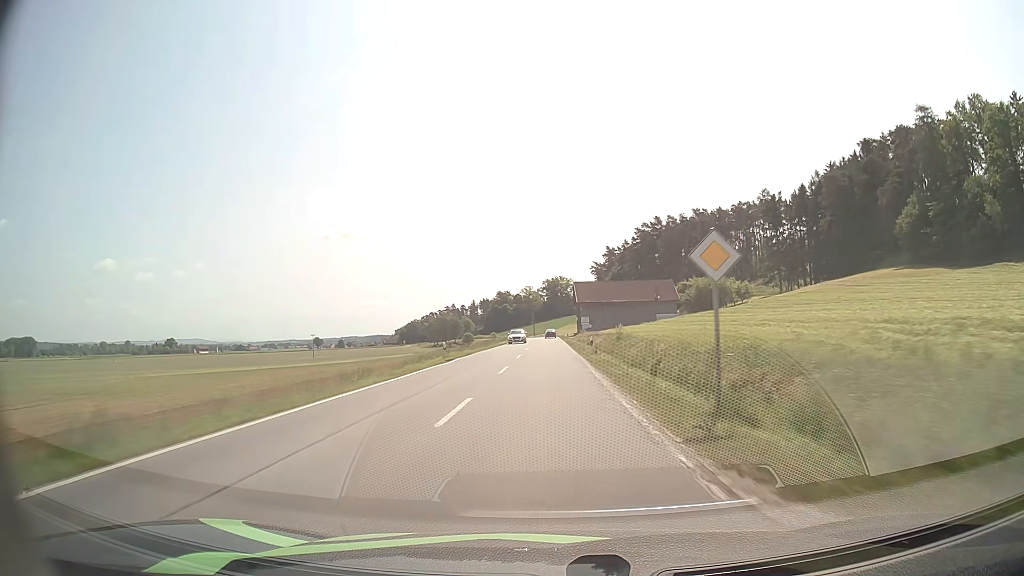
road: secondary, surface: asphalt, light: Day
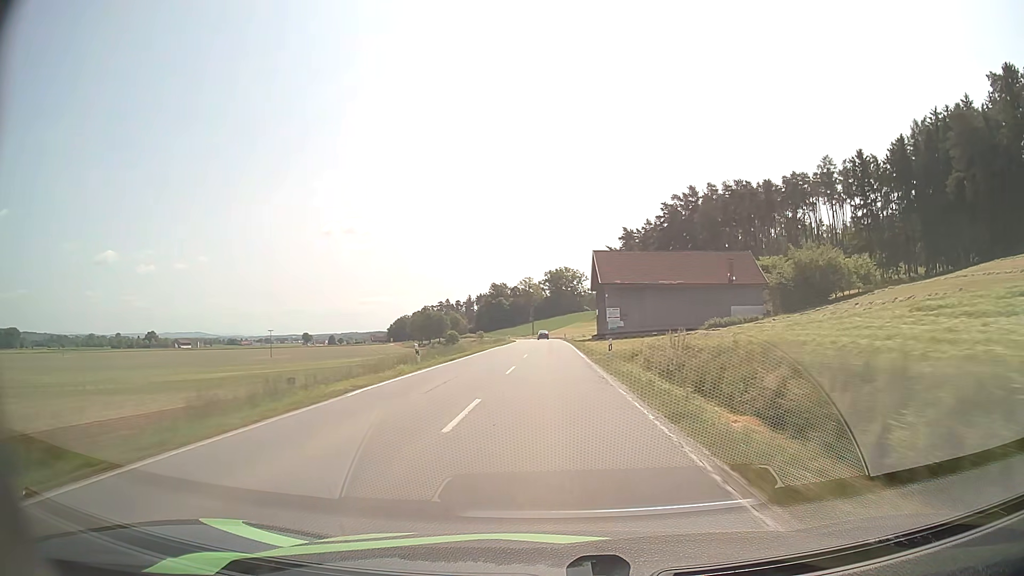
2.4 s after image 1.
(0.0, +57.6) m; 0°
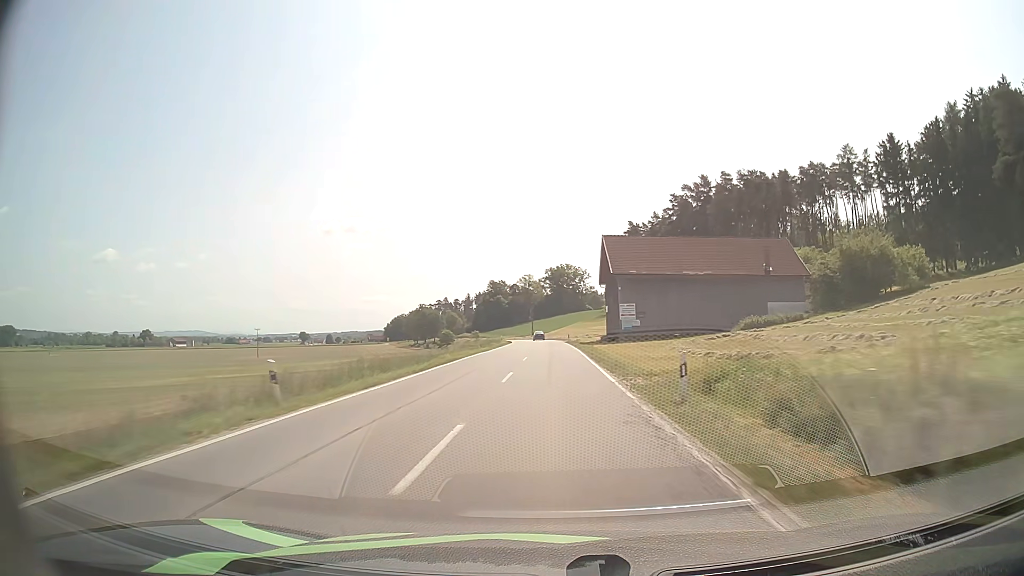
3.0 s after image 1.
(0.0, +14.6) m; 0°
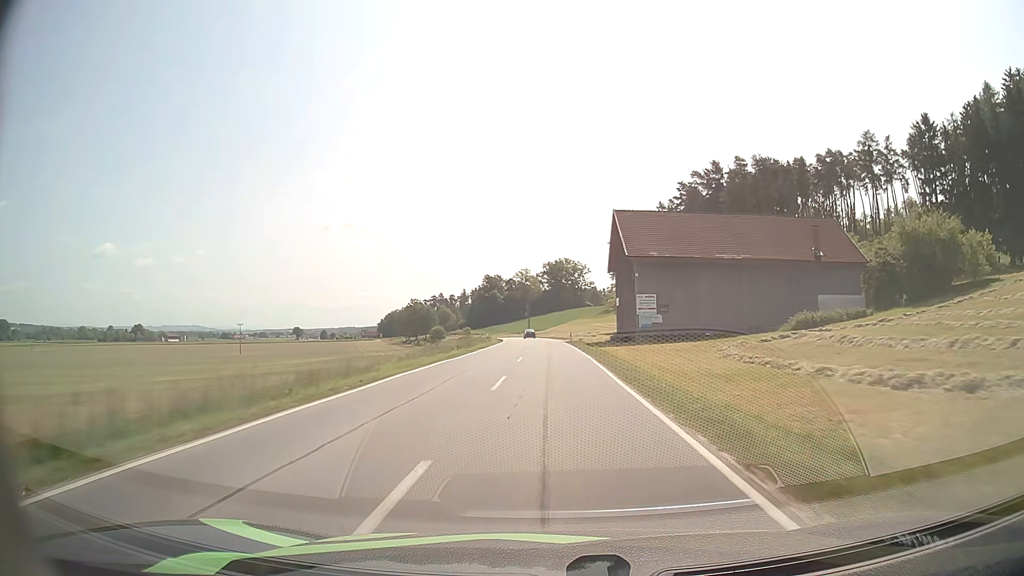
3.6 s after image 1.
(0.0, +14.6) m; 0°
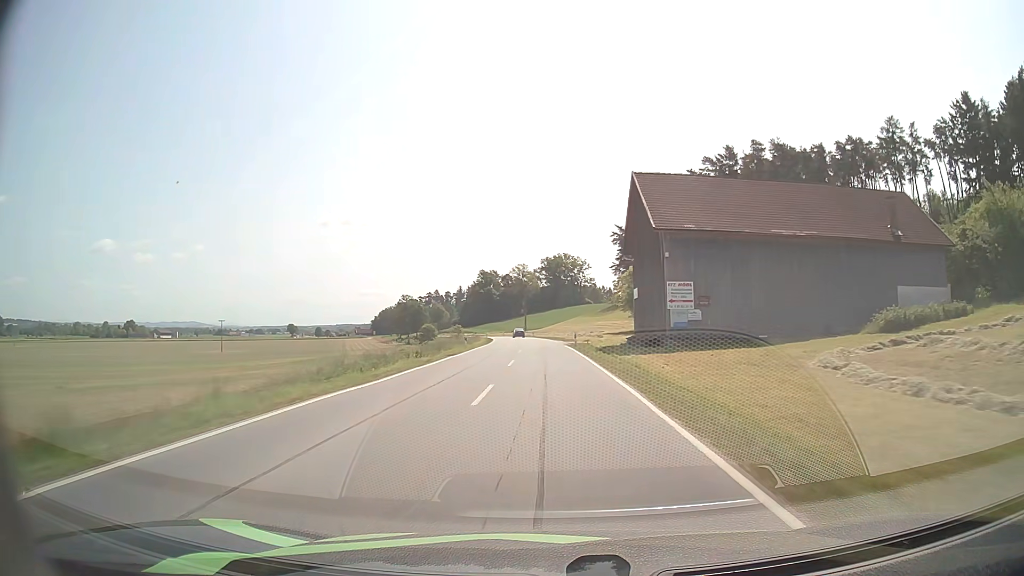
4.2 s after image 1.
(+0.1, +14.5) m; 0°
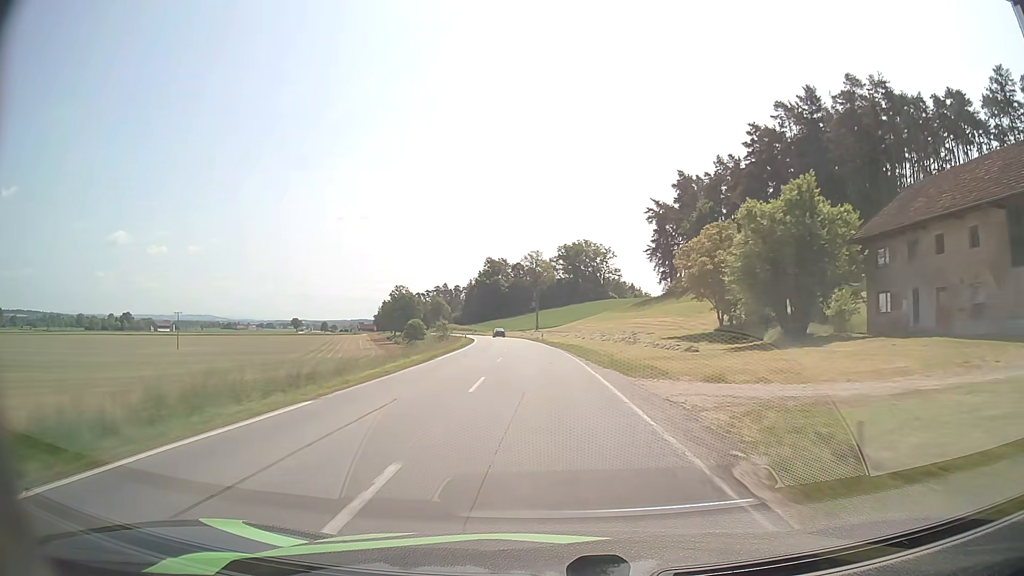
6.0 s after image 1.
(-0.3, +43.1) m; -1°
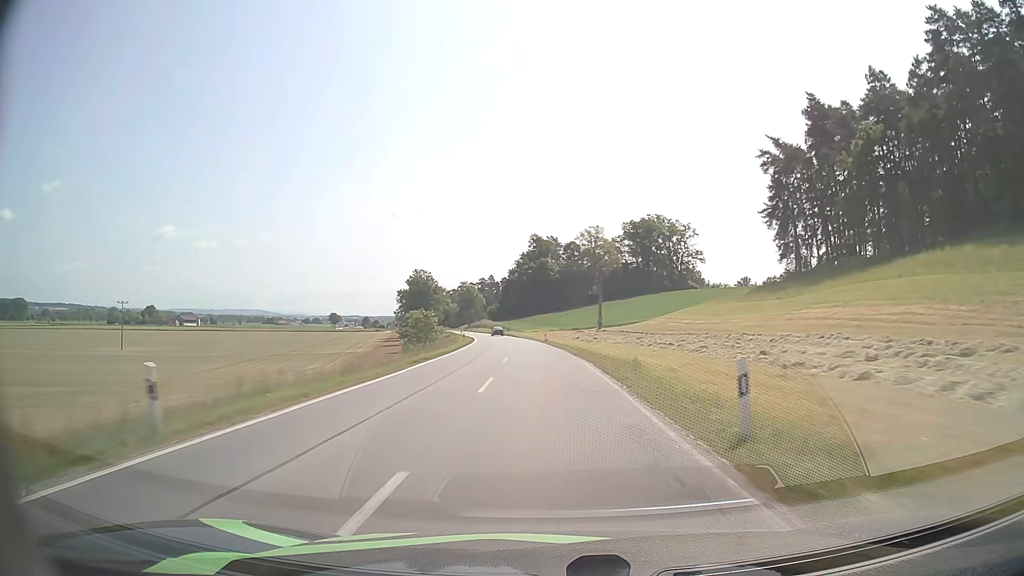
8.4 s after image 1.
(-2.2, +57.5) m; -4°
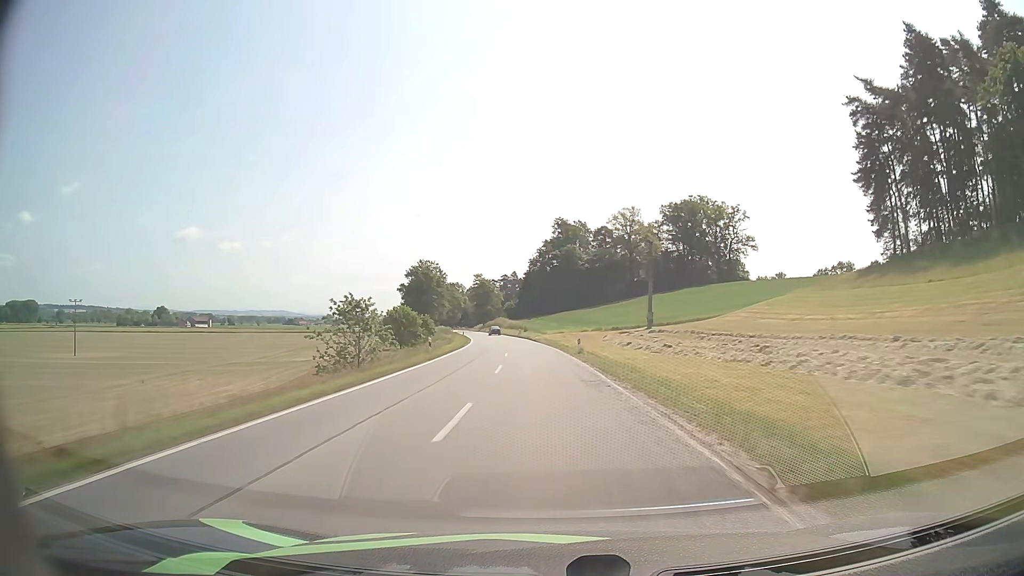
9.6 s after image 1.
(-0.6, +29.0) m; -2°
(0, +10) (0, +20) (-1, +30) (-1, +40) (-2, +50) (-3, +60) (-4, +70) (-5, +80) (-6, +90) (-8, +100) m
